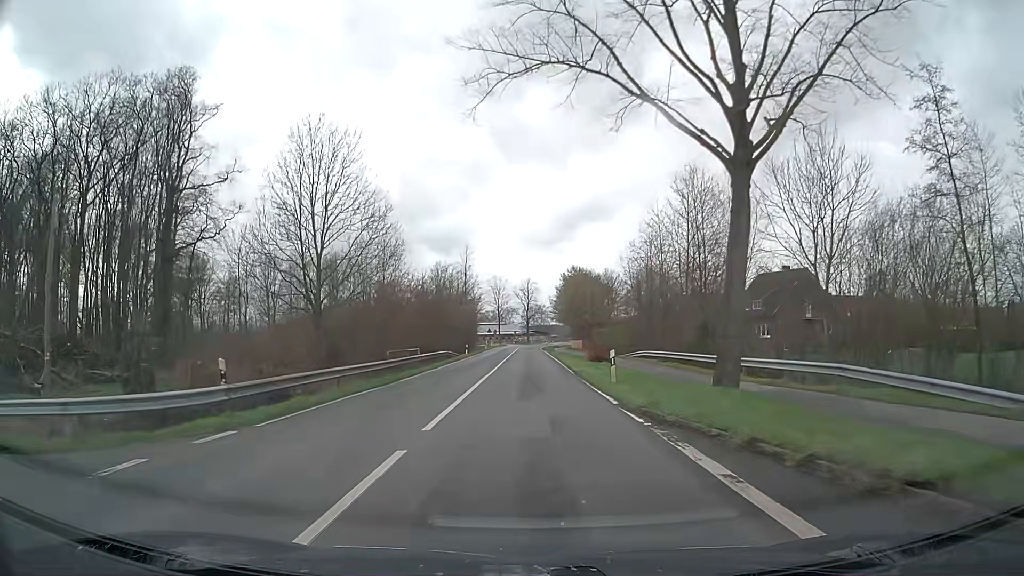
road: secondary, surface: asphalt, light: Day
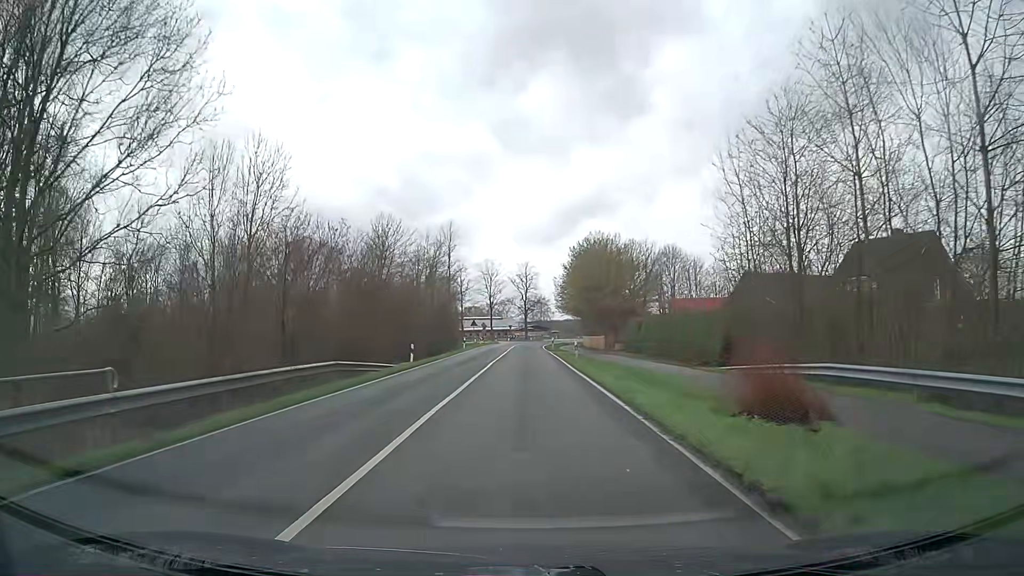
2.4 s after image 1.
(+0.1, +27.9) m; 0°
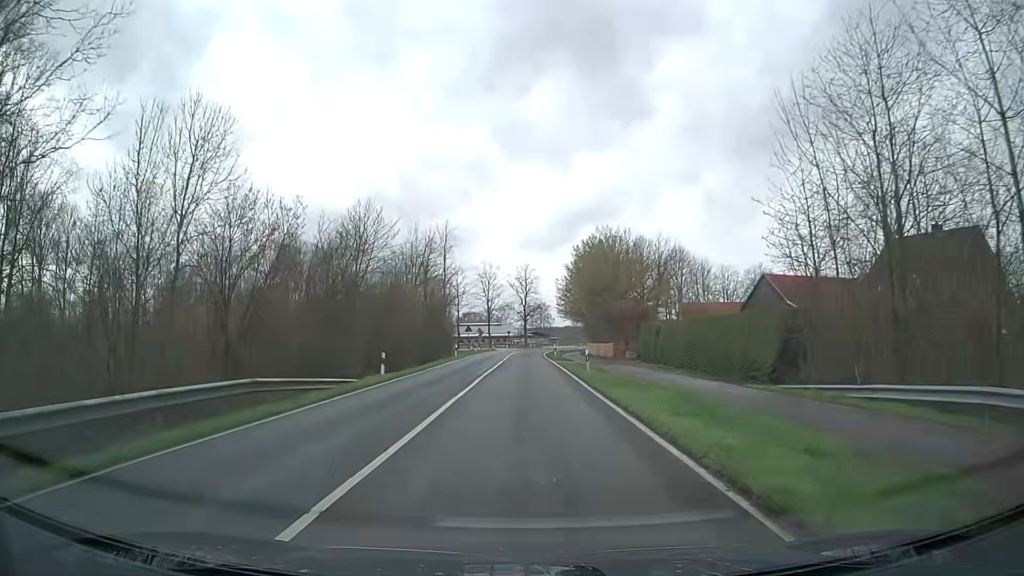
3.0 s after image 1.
(0.0, +6.6) m; 0°
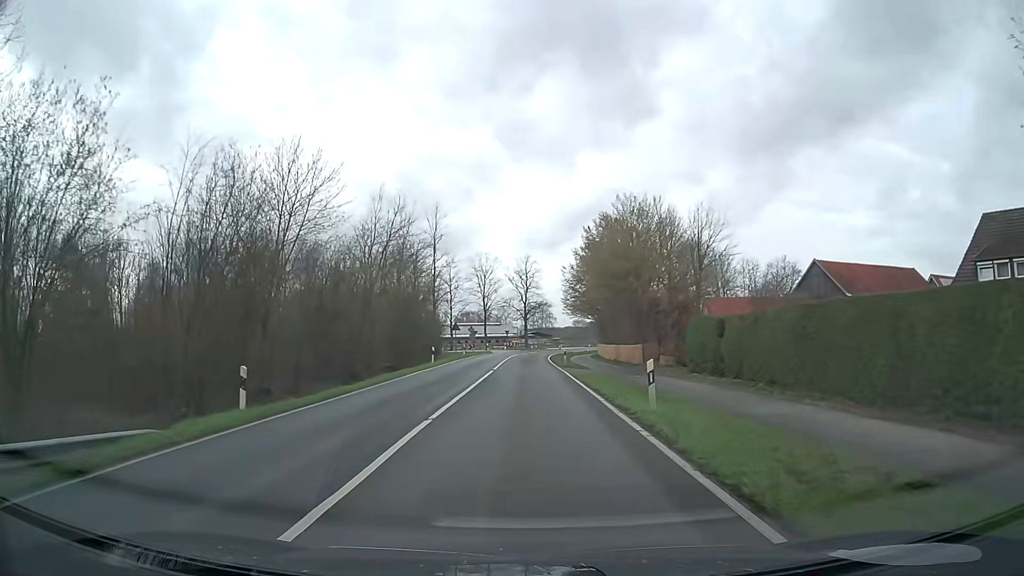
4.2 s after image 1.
(0.0, +13.7) m; 0°
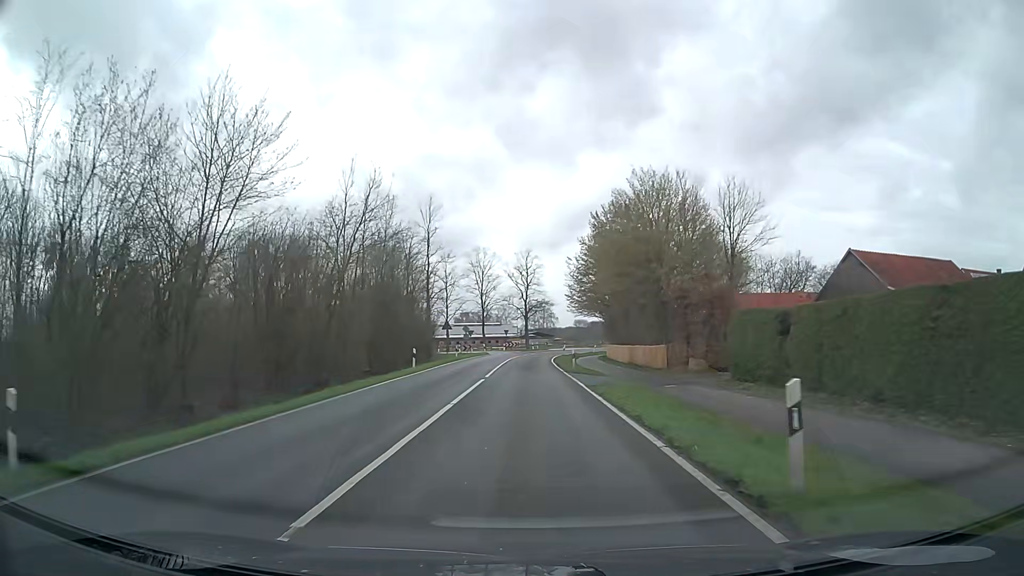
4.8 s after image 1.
(0.0, +7.1) m; 0°
